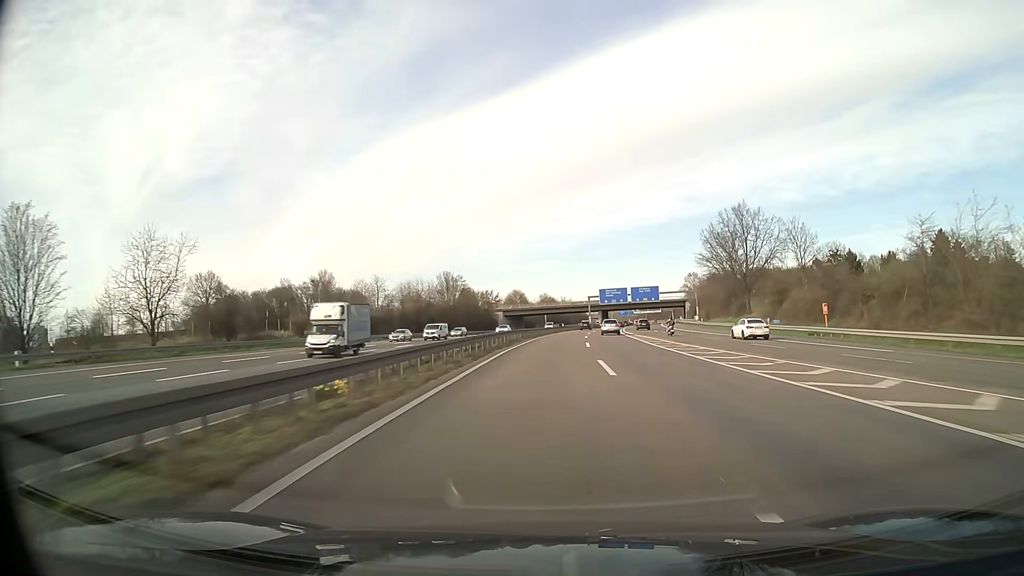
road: motorway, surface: asphalt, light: Day
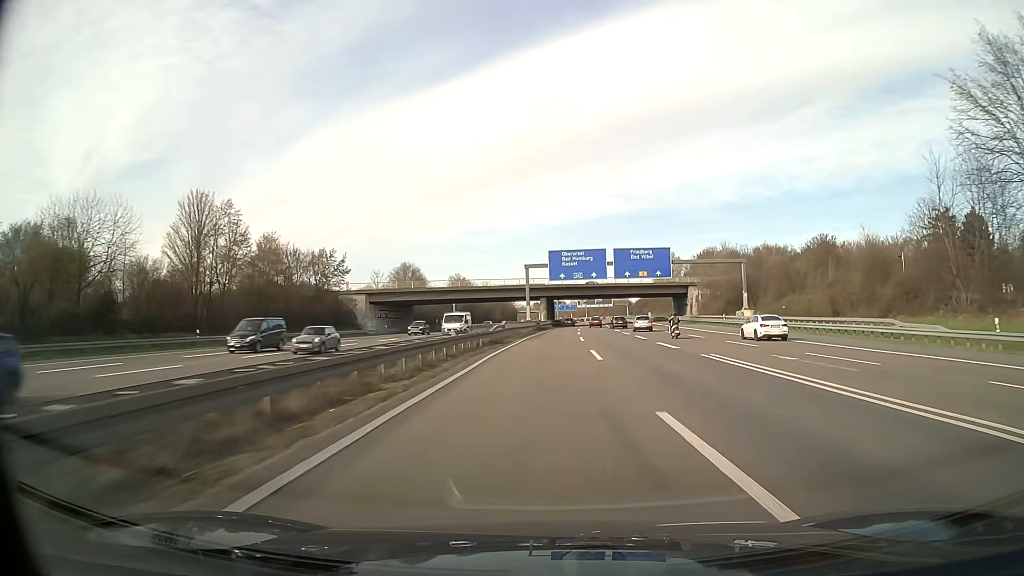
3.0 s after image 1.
(+4.8, +85.9) m; +6°
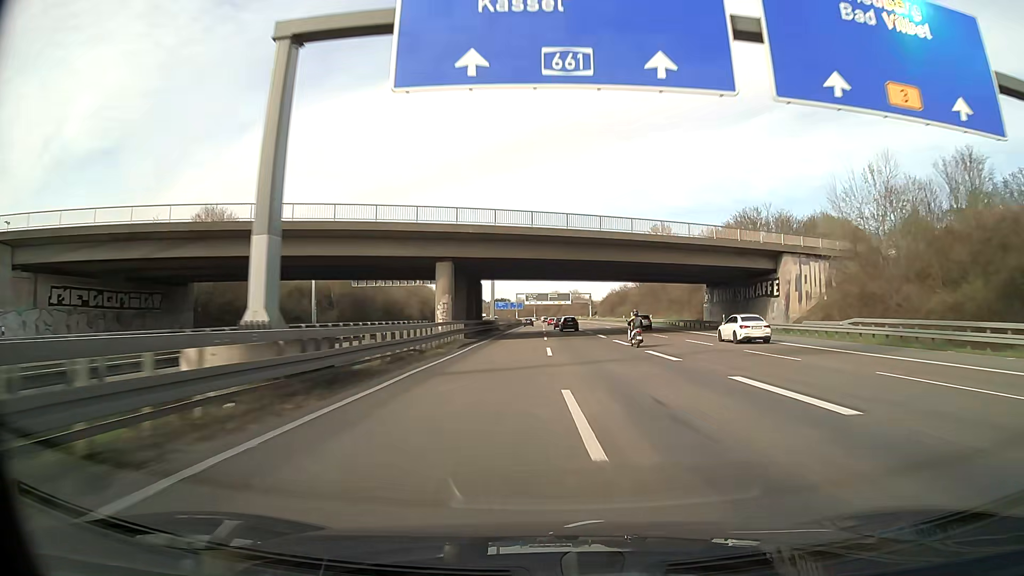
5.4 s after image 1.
(+3.0, +68.6) m; +5°
(0, +10) (0, +20) (0, +30) (+1, +40) (+1, +50) (+1, +60) (+2, +70) (+2, +80) (+2, +90) (+2, +100) m
